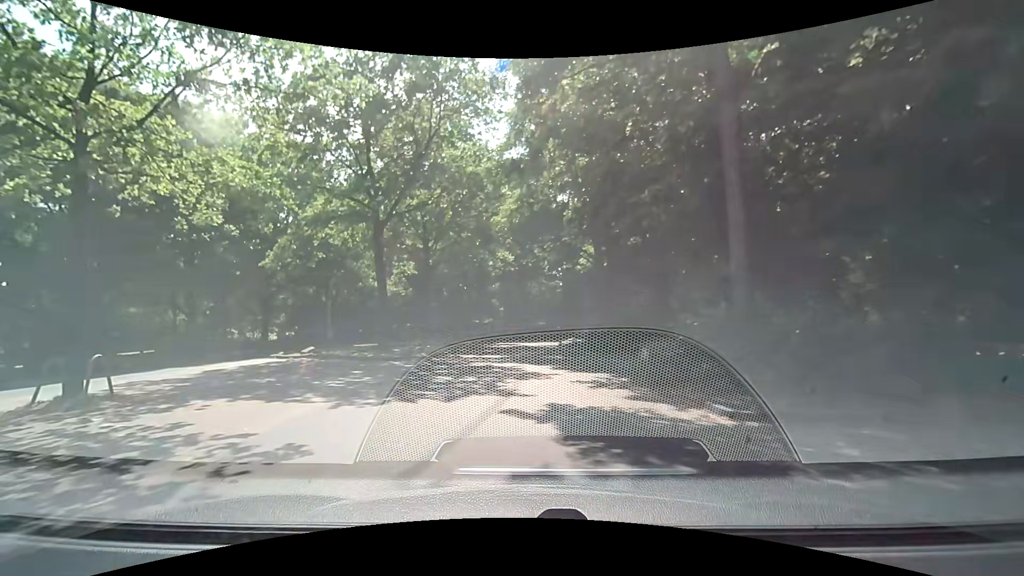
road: residential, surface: asphalt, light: Day
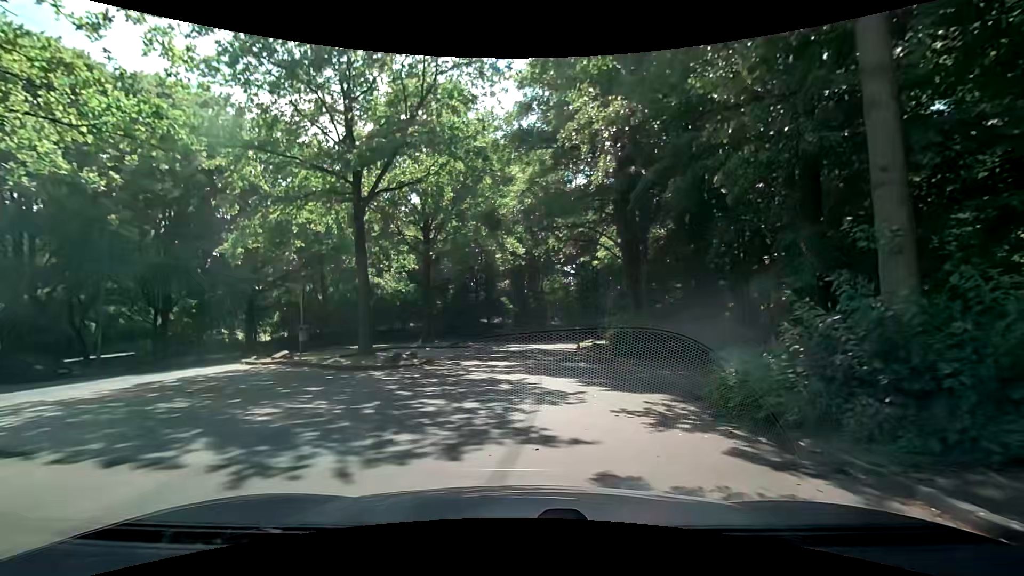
(+0.1, +4.1) m; +1°
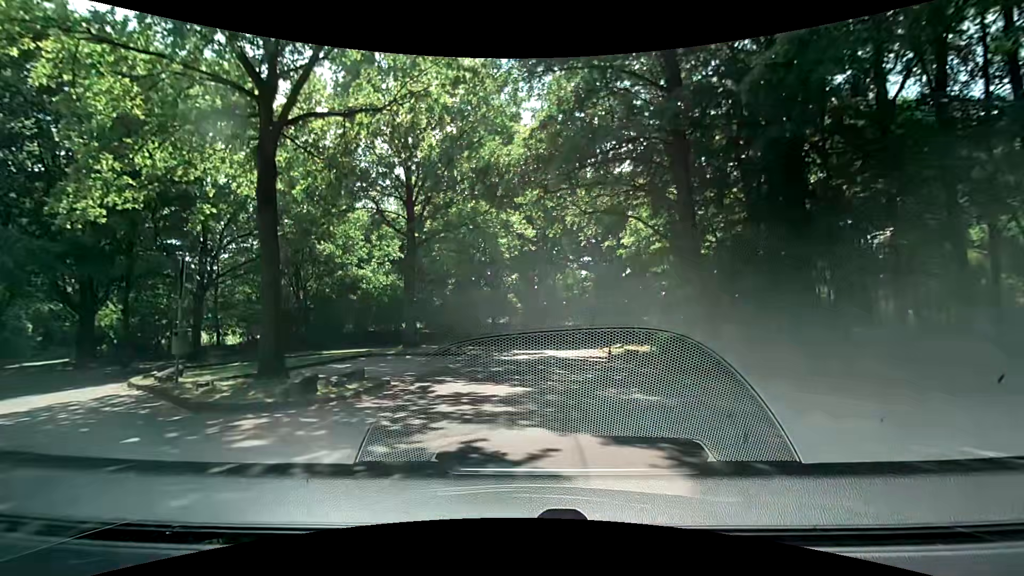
(0.0, +7.1) m; +1°
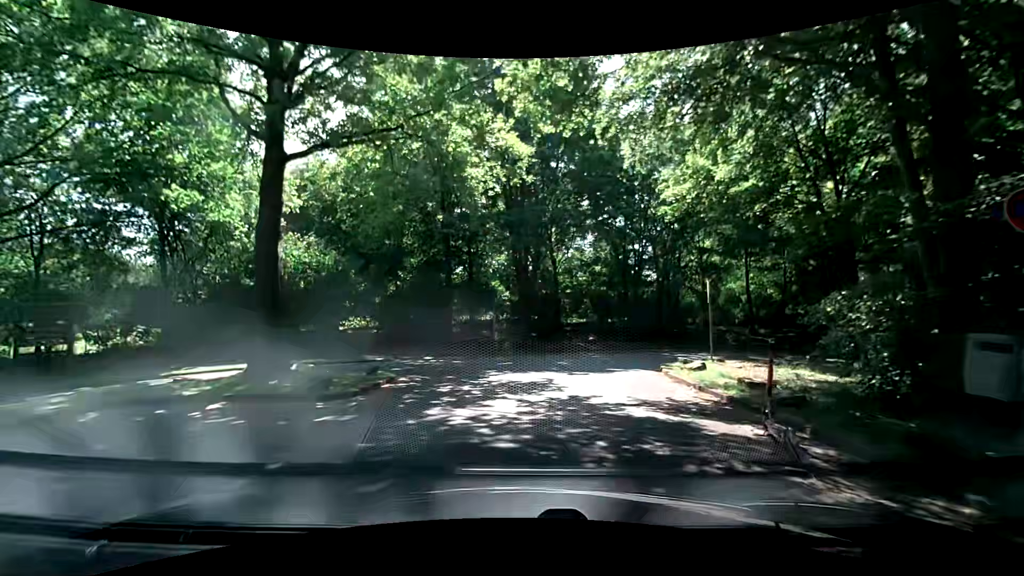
(-0.1, +13.1) m; -1°
